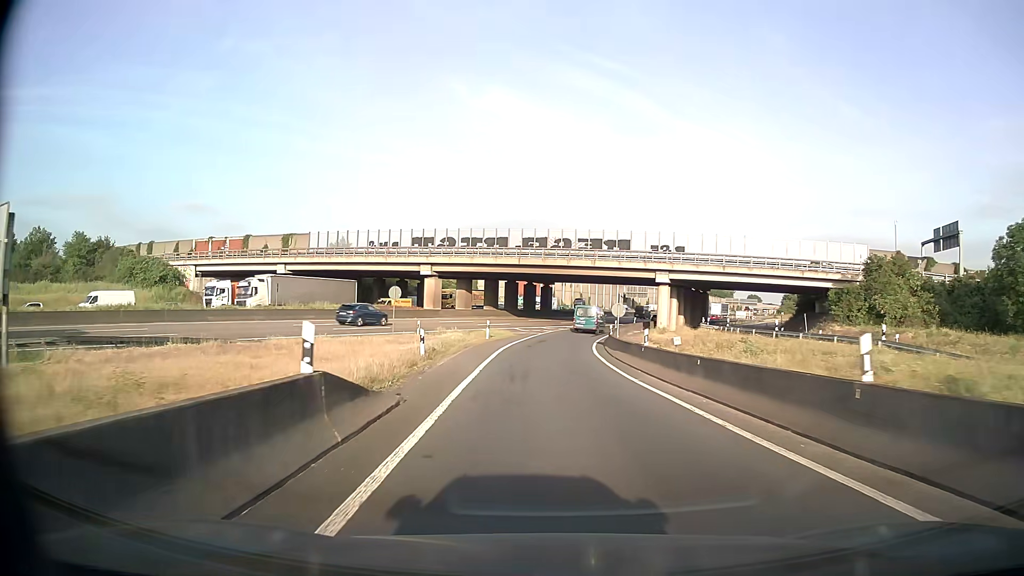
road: motorway_link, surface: asphalt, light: Day
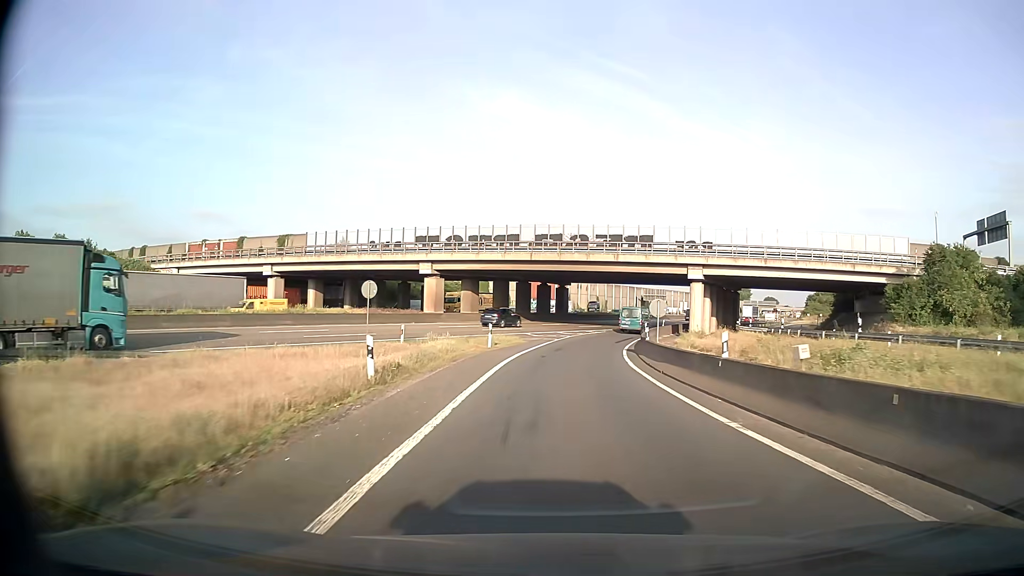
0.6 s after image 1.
(-0.1, +8.4) m; -1°
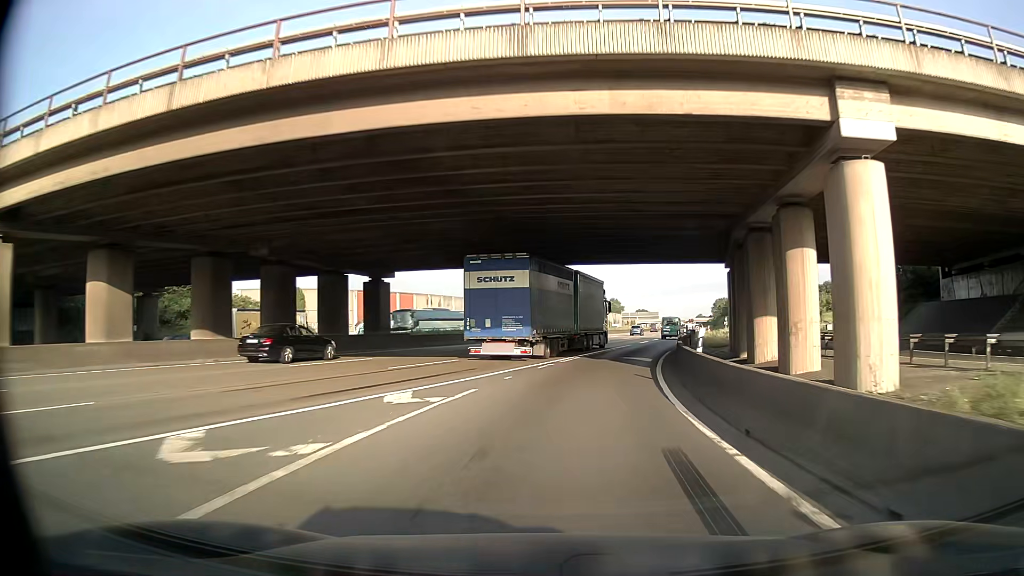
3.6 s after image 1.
(+3.3, +45.2) m; +11°
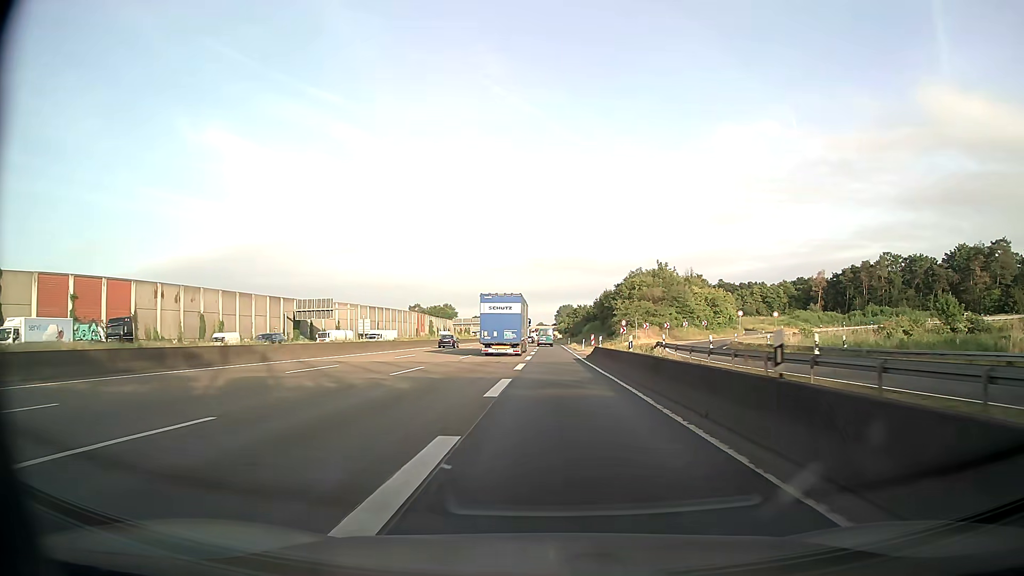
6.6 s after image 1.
(+8.0, +51.7) m; +14°
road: motorway
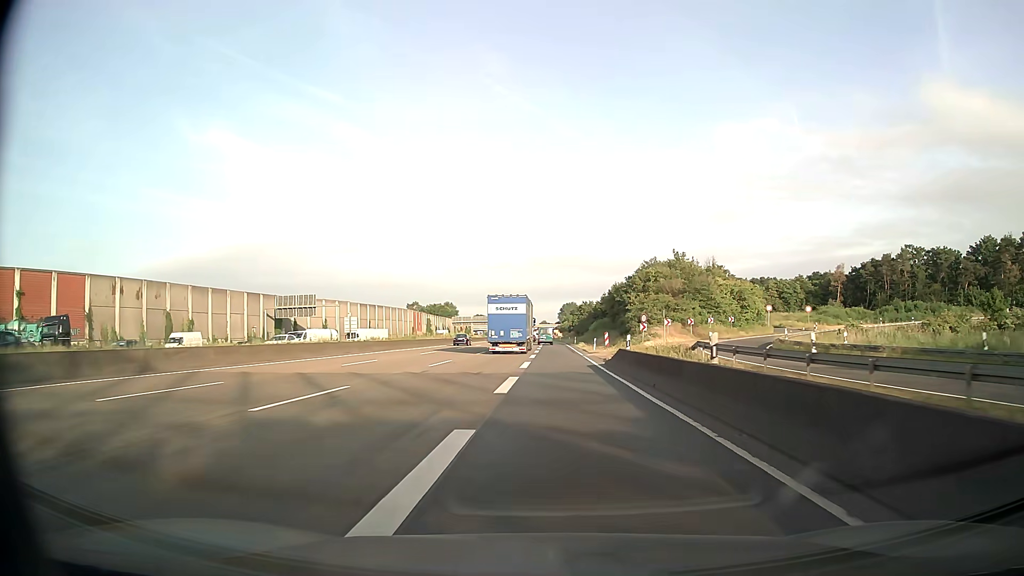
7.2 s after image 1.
(0.0, +11.5) m; 0°
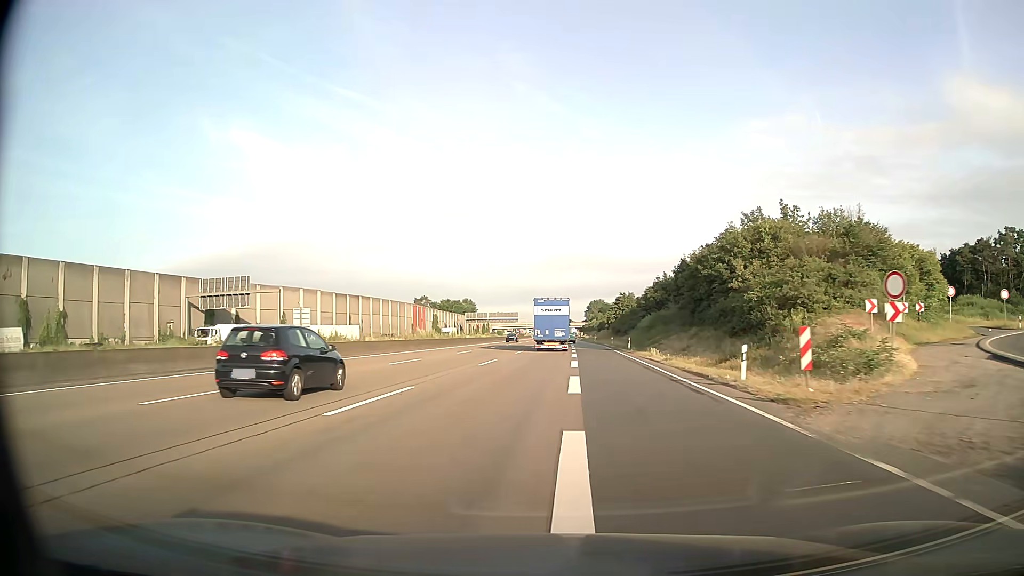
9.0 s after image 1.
(-0.8, +36.6) m; -2°
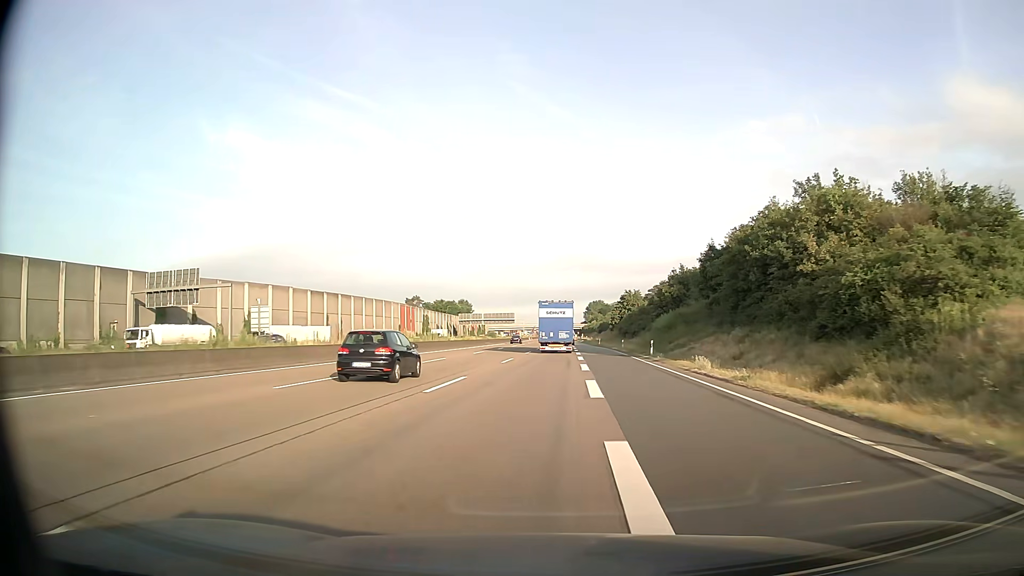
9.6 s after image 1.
(0.0, +12.9) m; 0°
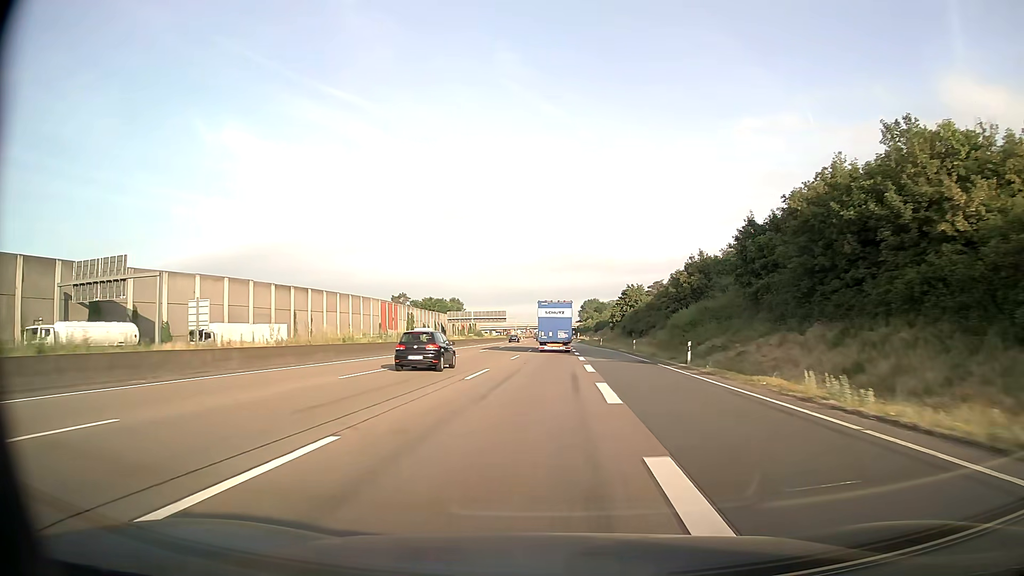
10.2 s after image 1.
(+0.1, +13.2) m; +1°
(0, +10) (0, +20) (0, +30) (0, +40) (+1, +50) (+1, +60) (+1, +70) (+1, +80) (+1, +90) (+1, +100) m
